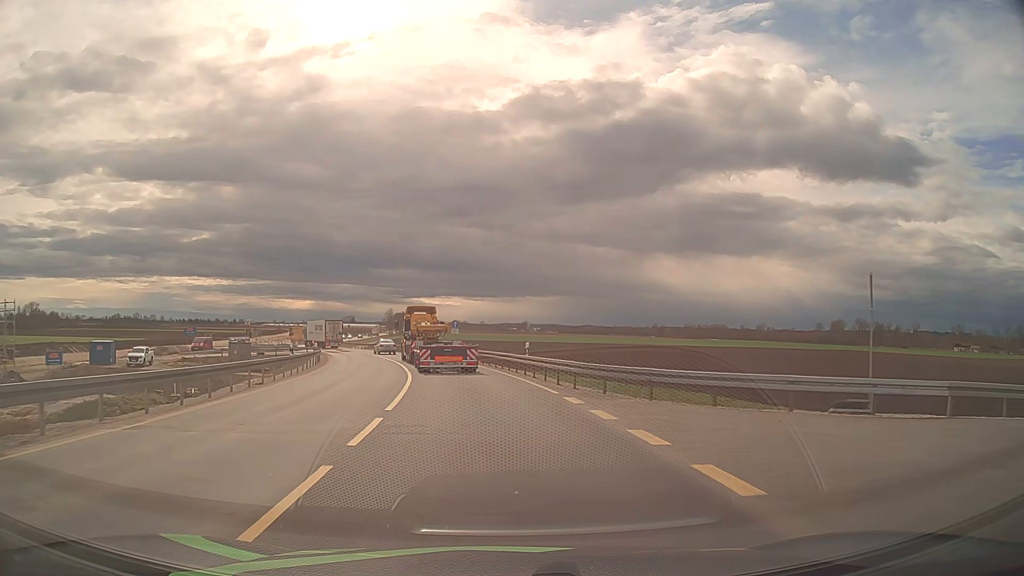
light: Day
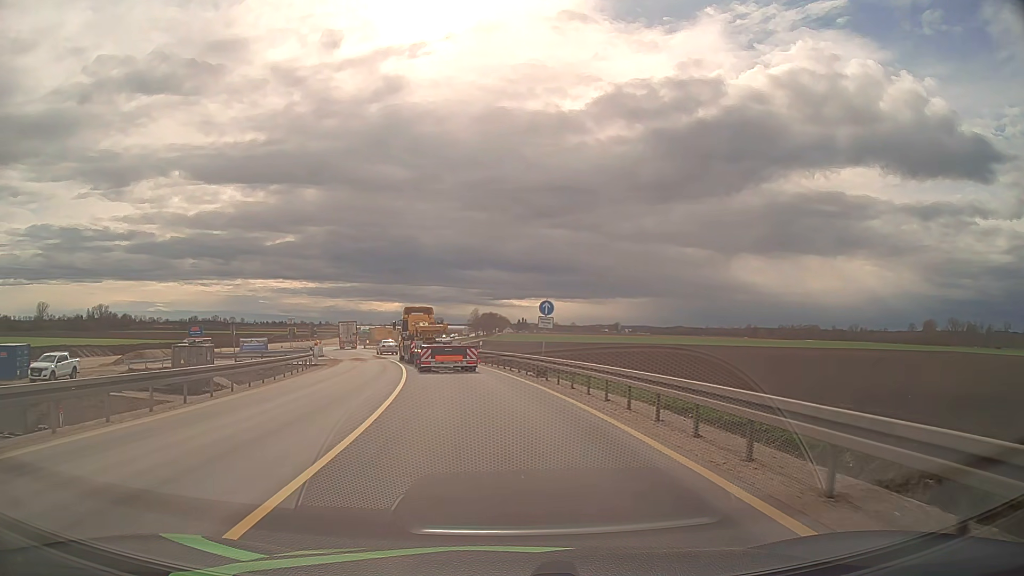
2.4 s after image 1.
(-1.6, +26.3) m; -7°
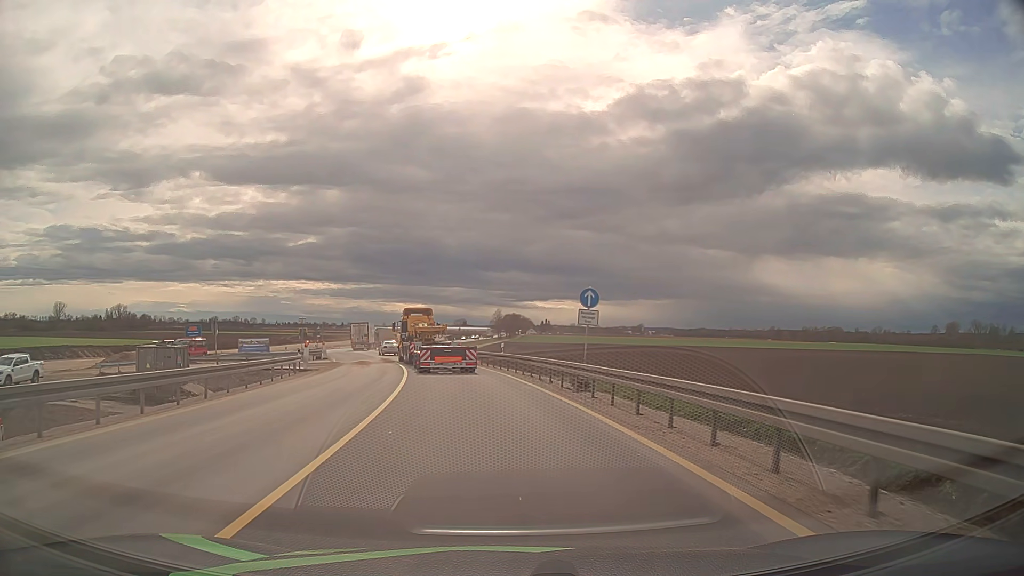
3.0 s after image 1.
(-0.1, +6.7) m; -2°
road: unclassified
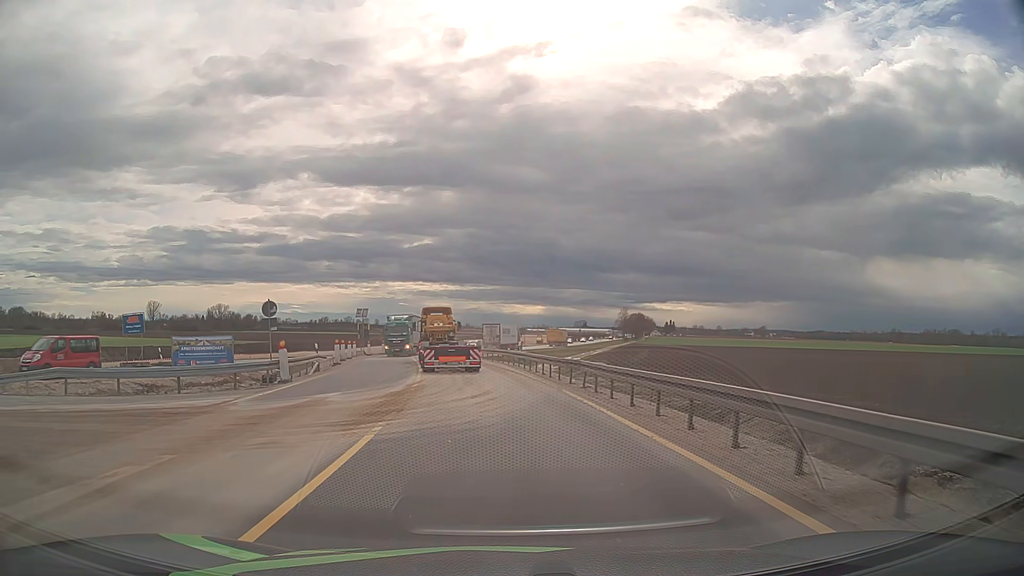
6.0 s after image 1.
(-3.0, +33.7) m; -10°
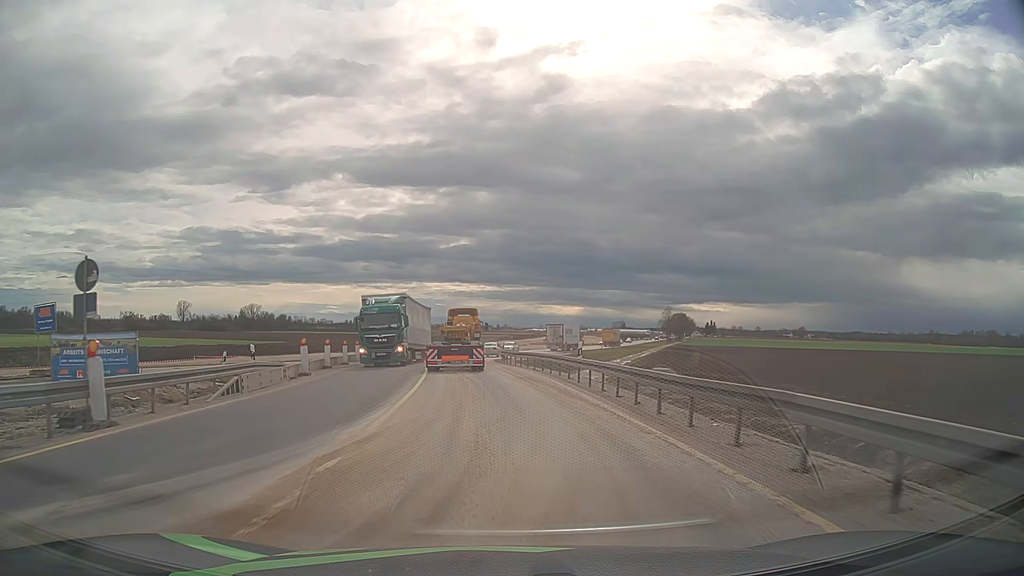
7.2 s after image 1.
(-0.4, +13.7) m; -3°
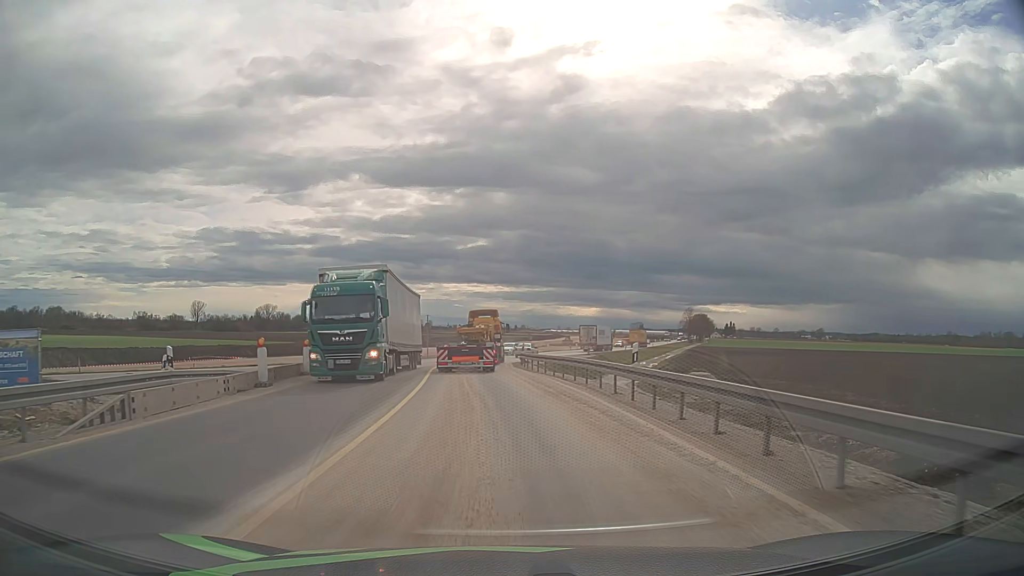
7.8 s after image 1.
(-0.1, +6.9) m; -2°
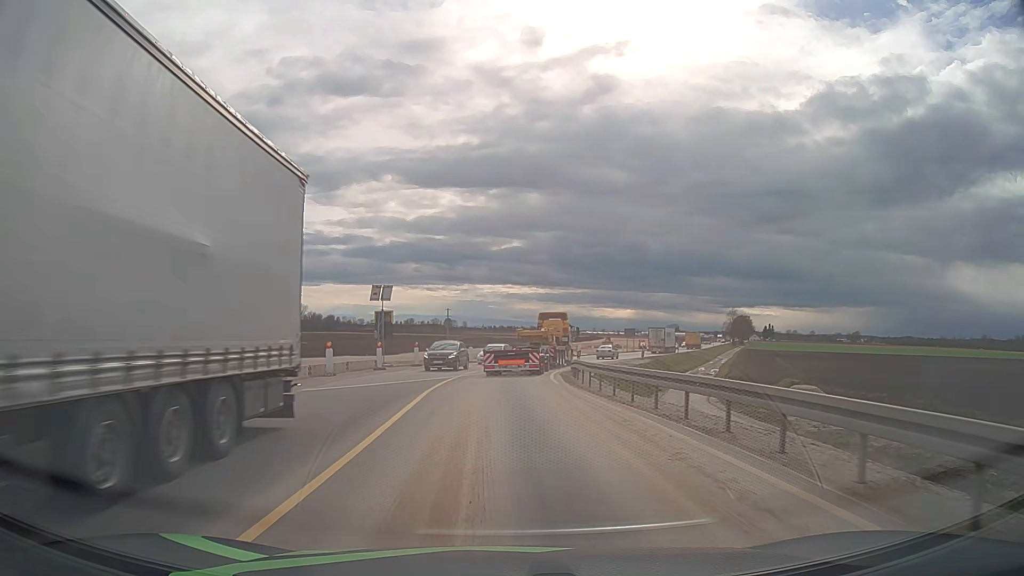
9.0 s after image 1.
(-0.3, +13.8) m; -3°
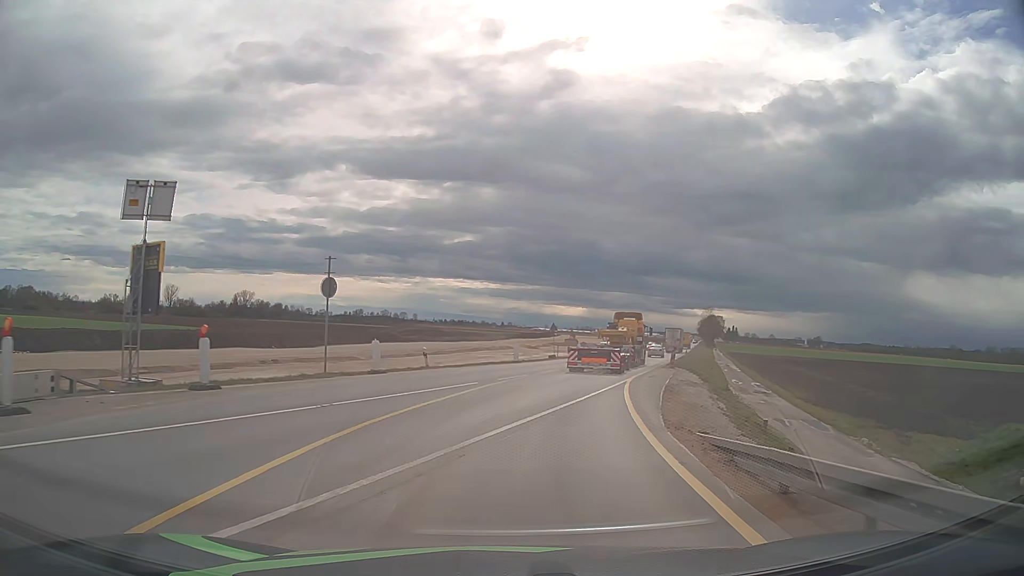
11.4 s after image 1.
(+0.2, +28.1) m; +4°
(0, +10) (+2, +20) (+4, +30) (+7, +39) (+9, +49) (+12, +58) (+15, +68) (+18, +78) (+21, +87) (+24, +97) m
